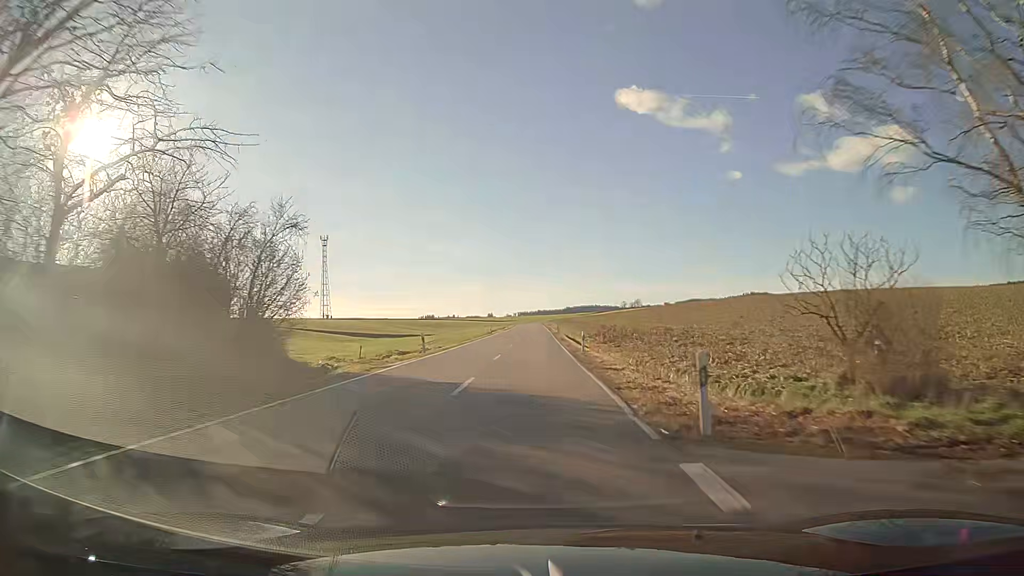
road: secondary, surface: asphalt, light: Day
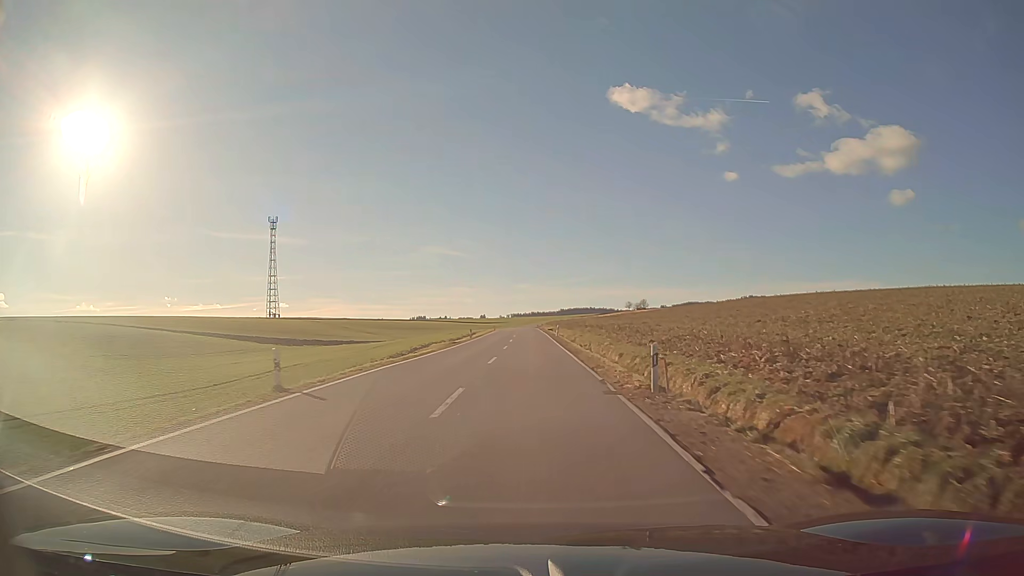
(+0.3, +63.6) m; +1°
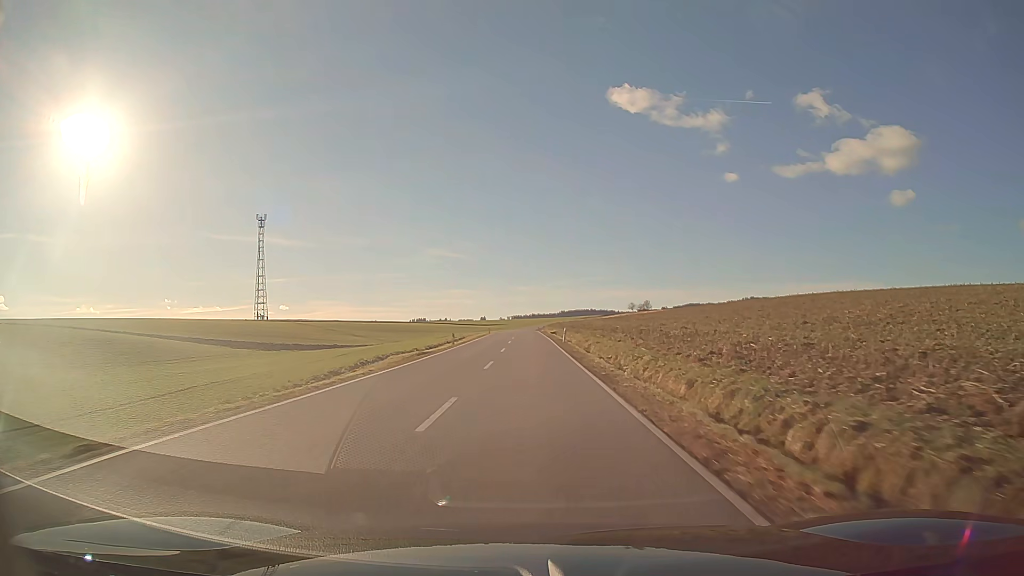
(0.0, +13.2) m; 0°
